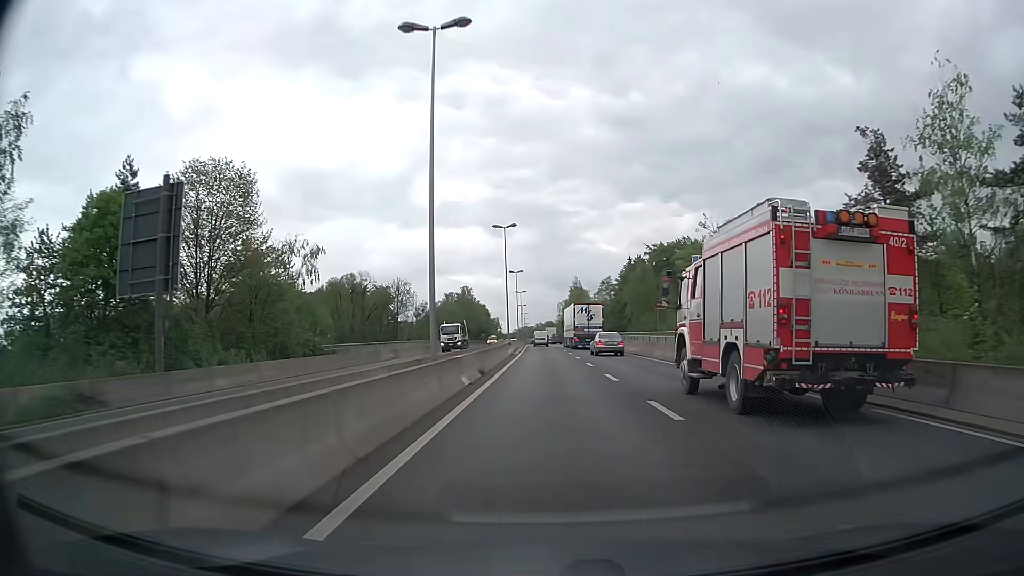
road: trunk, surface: asphalt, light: Day
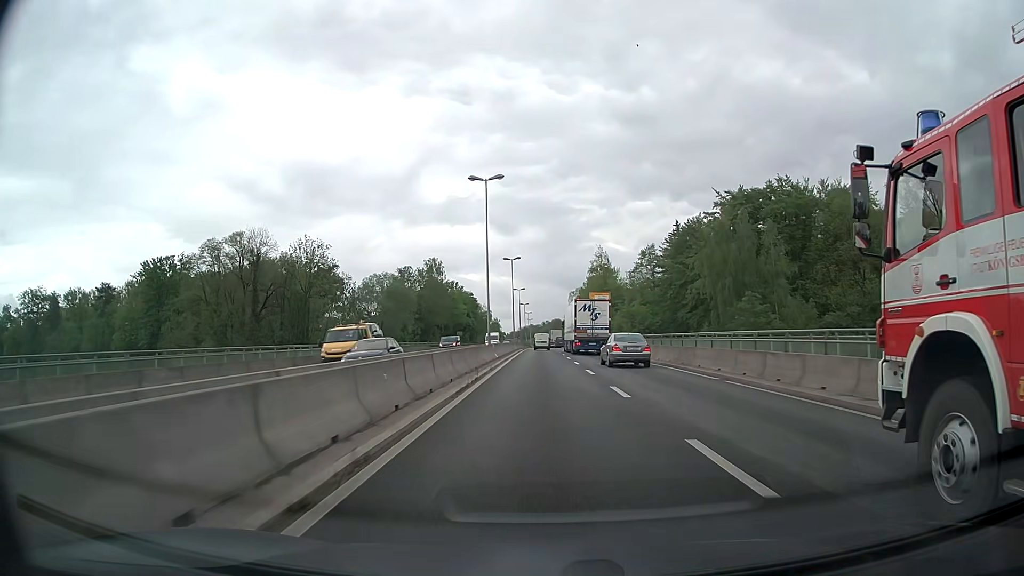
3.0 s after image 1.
(-0.1, +58.6) m; -1°
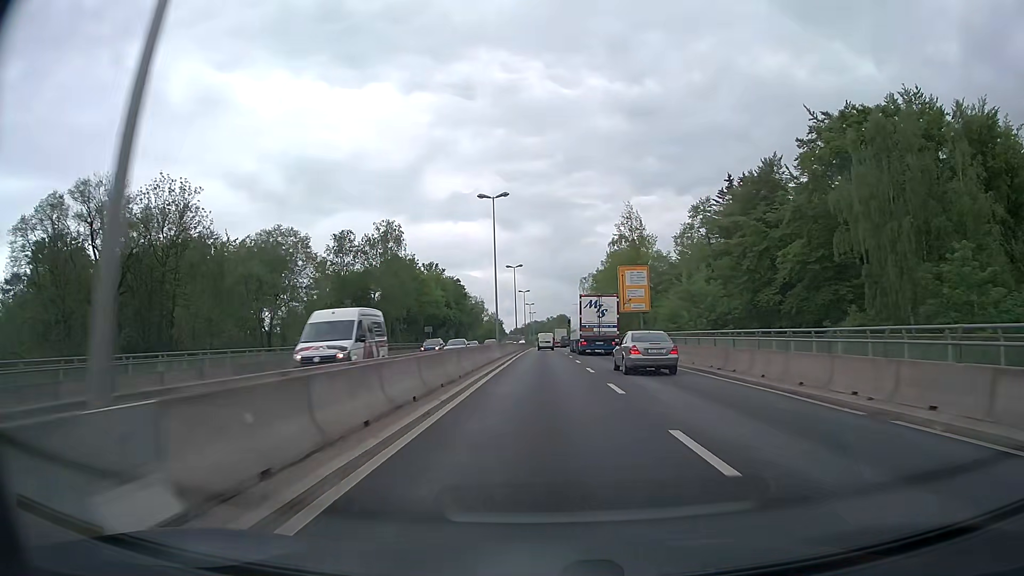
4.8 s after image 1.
(-0.2, +35.0) m; -1°
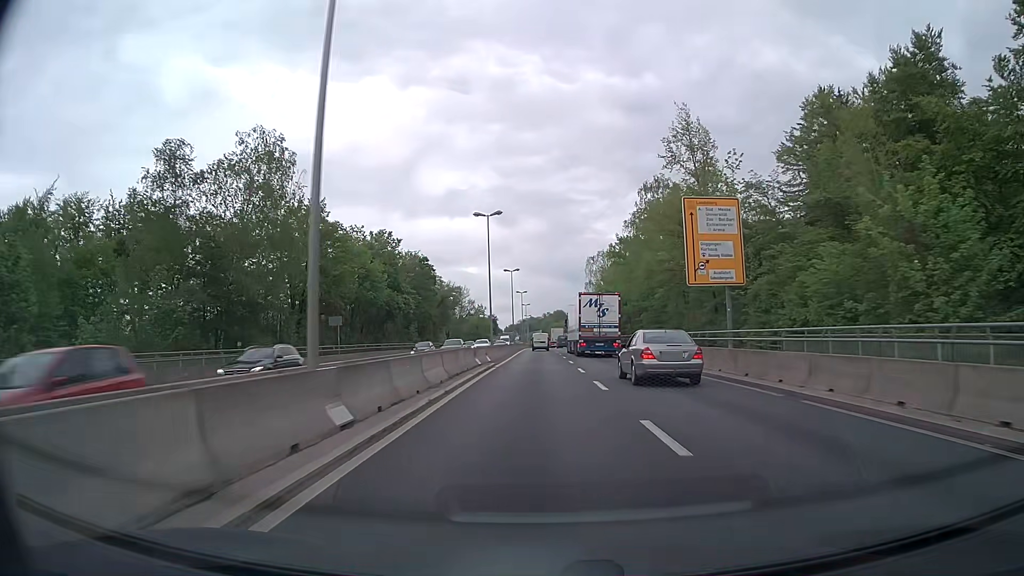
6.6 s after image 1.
(+0.3, +34.9) m; 0°
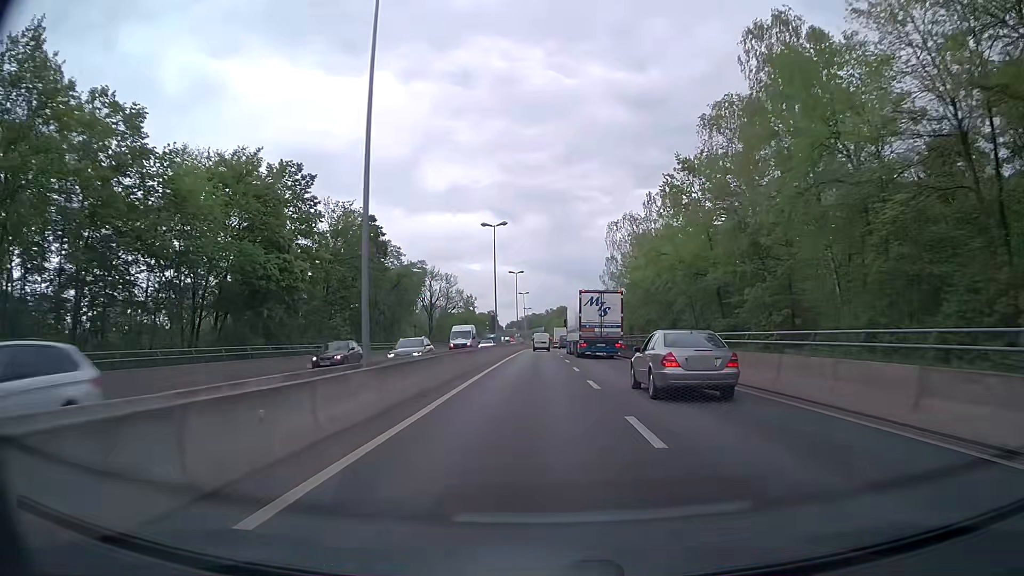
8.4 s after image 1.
(-0.1, +34.6) m; 0°
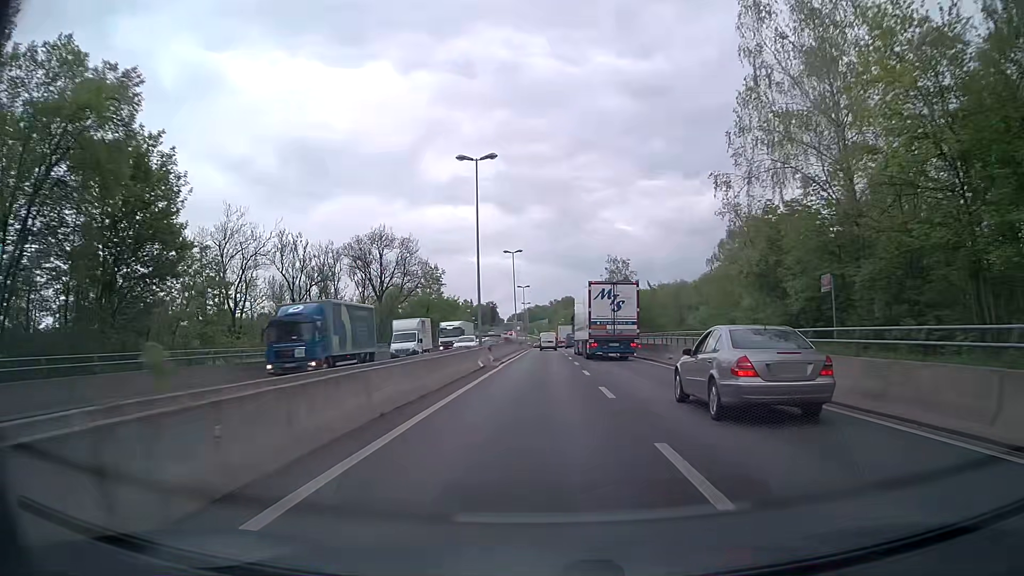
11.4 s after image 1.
(-0.2, +57.8) m; 0°
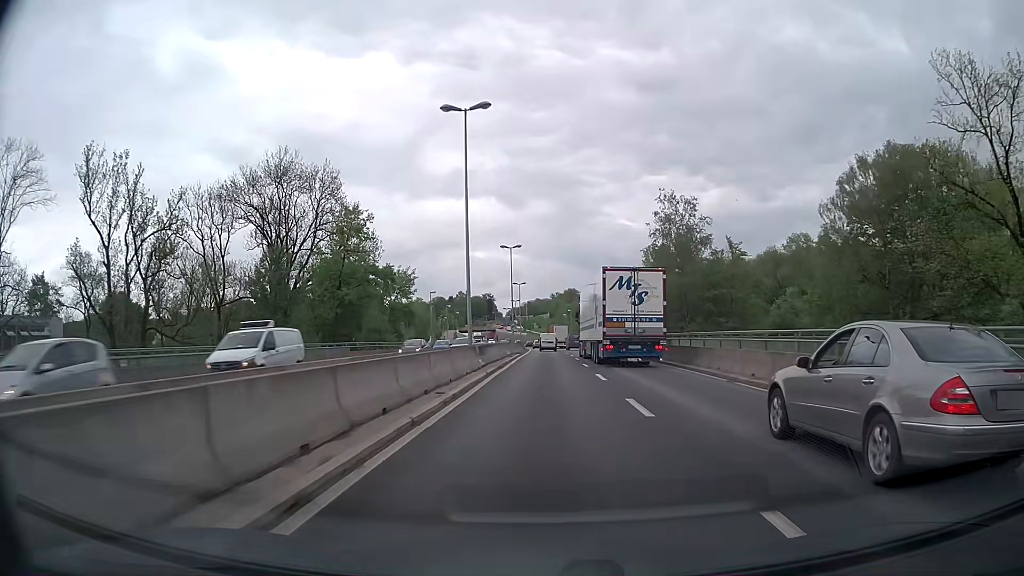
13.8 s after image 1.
(-0.1, +46.5) m; 0°
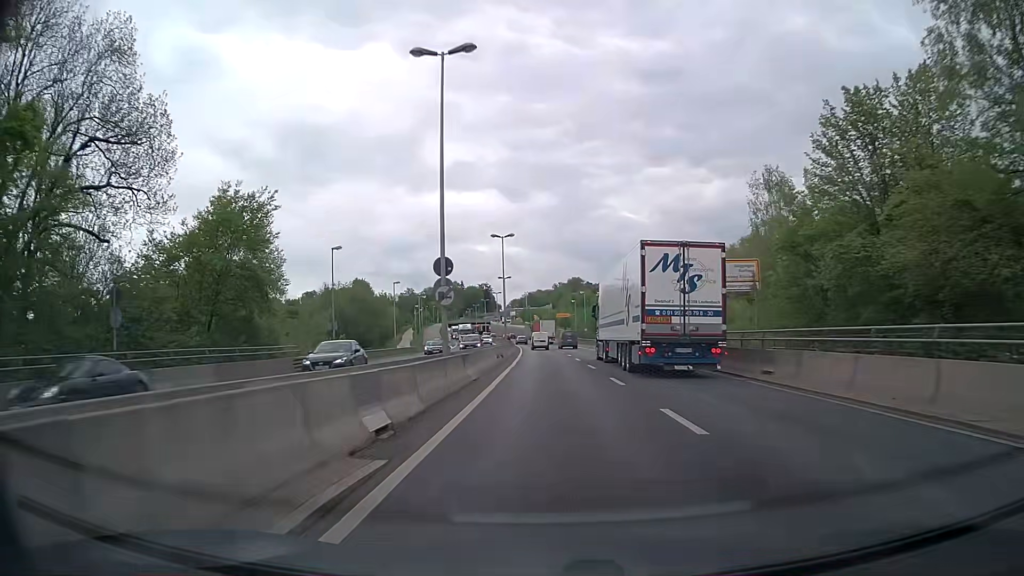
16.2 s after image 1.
(-0.1, +46.5) m; 0°
(0, +10) (0, +20) (0, +30) (0, +40) (0, +50) (0, +60) (-1, +70) (-1, +80) (-2, +90) (-3, +100) m
